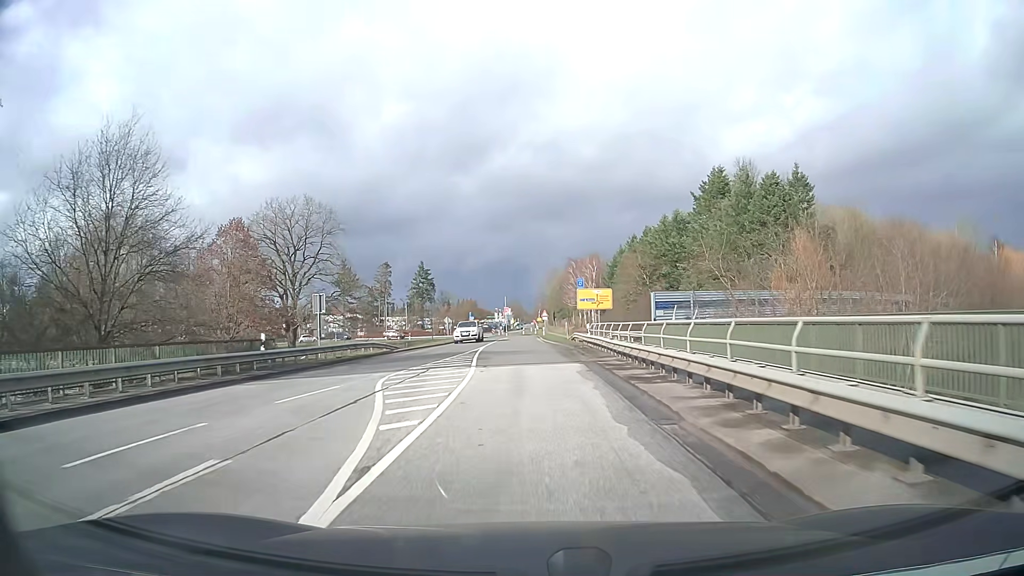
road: secondary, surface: asphalt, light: Day
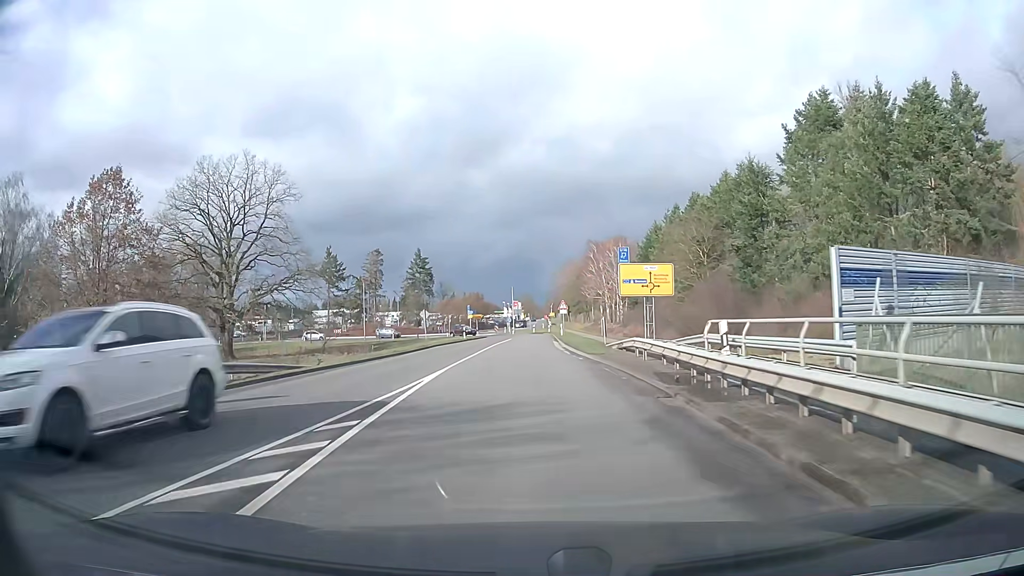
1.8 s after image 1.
(-0.2, +23.2) m; -1°
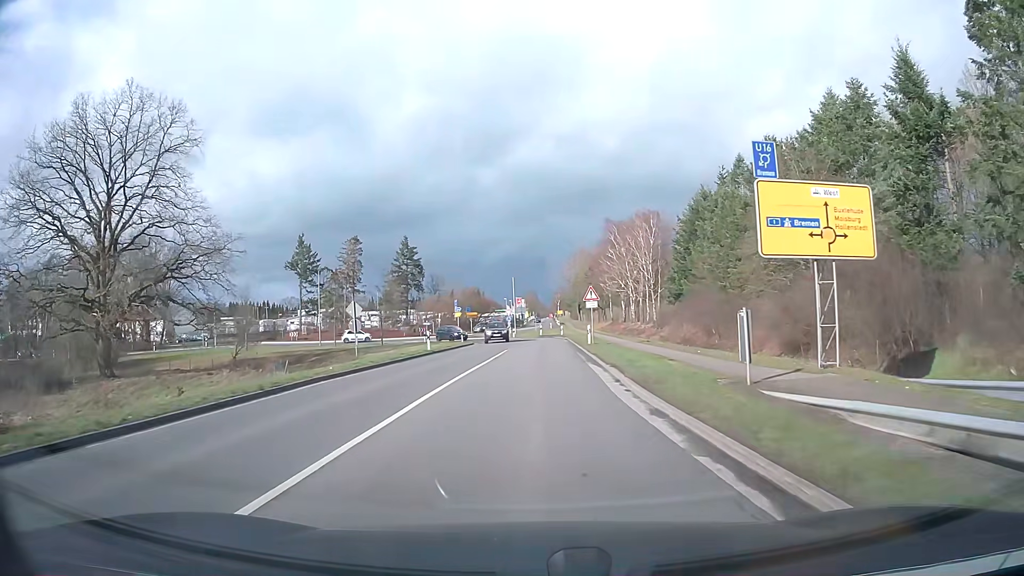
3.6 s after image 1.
(-0.2, +23.2) m; -1°
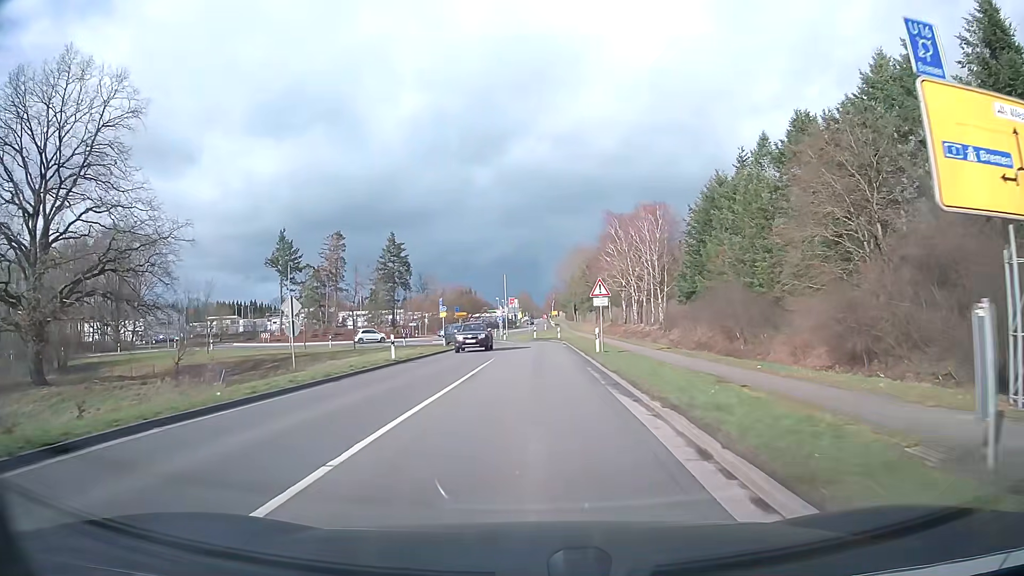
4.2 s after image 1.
(0.0, +7.7) m; +1°
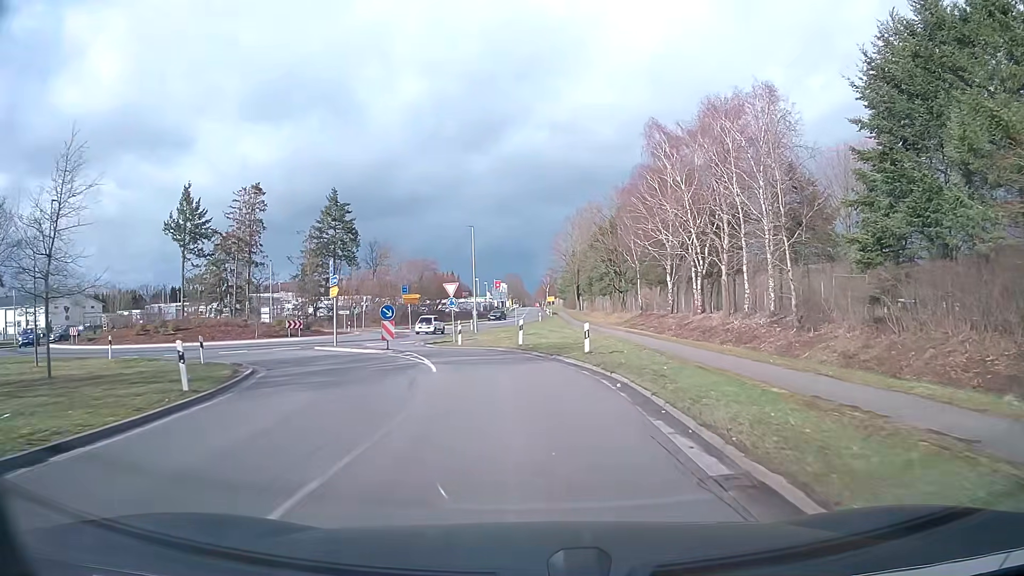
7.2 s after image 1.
(+0.3, +36.1) m; +1°
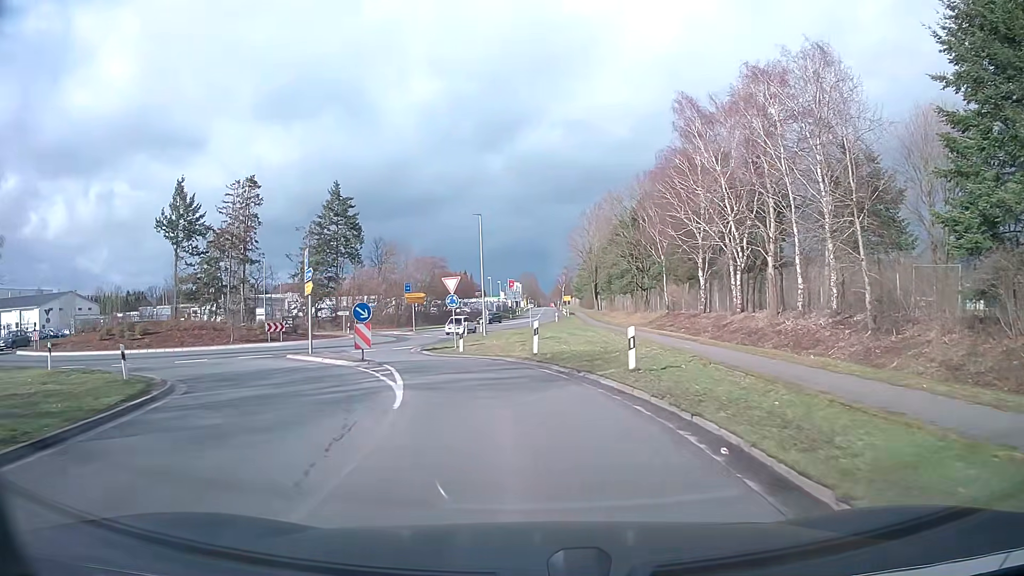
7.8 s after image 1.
(-0.1, +6.1) m; -1°
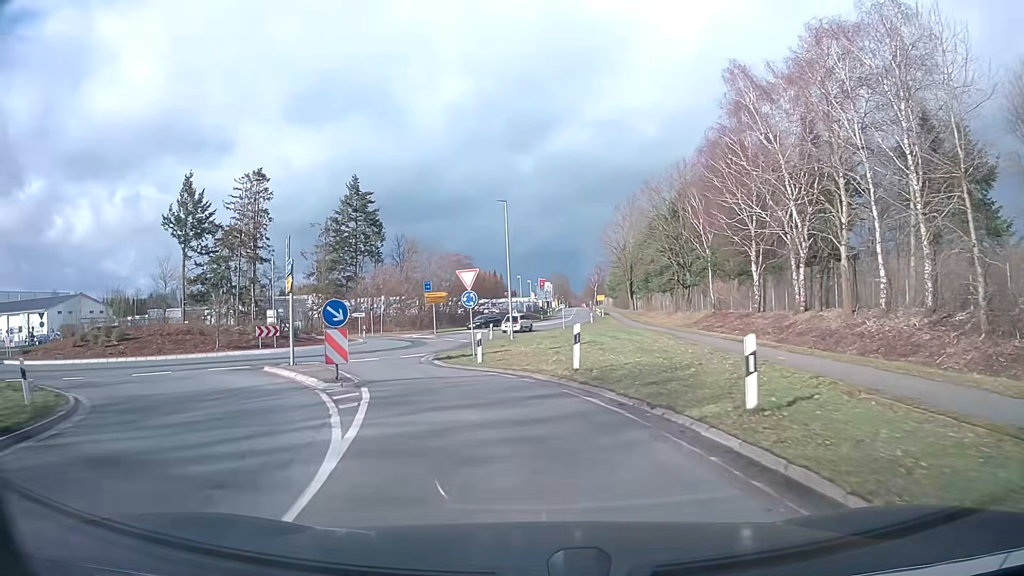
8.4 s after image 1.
(-0.1, +5.7) m; -2°
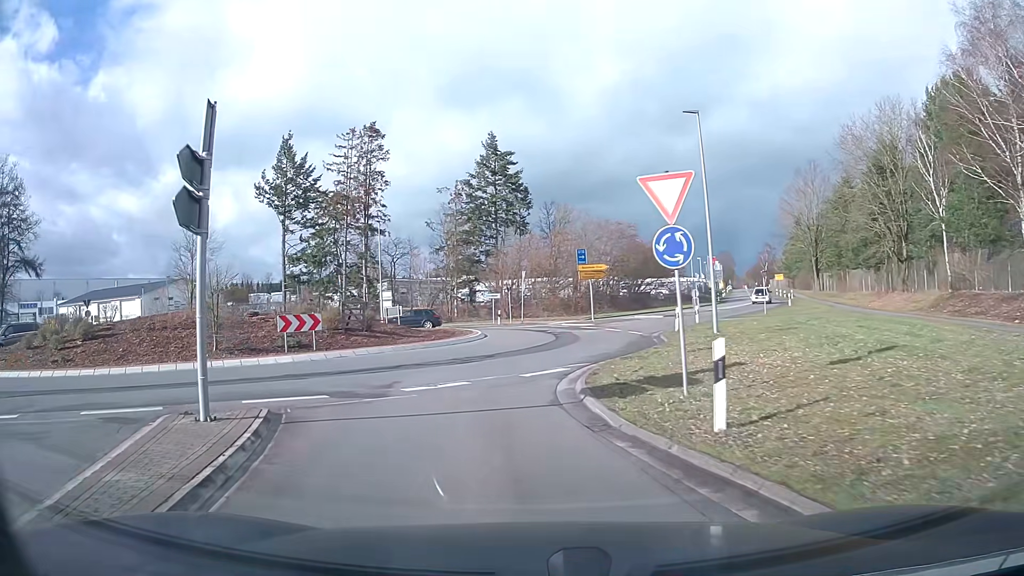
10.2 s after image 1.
(-1.6, +14.5) m; -14°
(-1, +10) (-1, +20) (0, +30) (-3, +39) (-11, +45) (-20, +50) (-28, +56) (-36, +62) (-46, +65) (-55, +67) m
